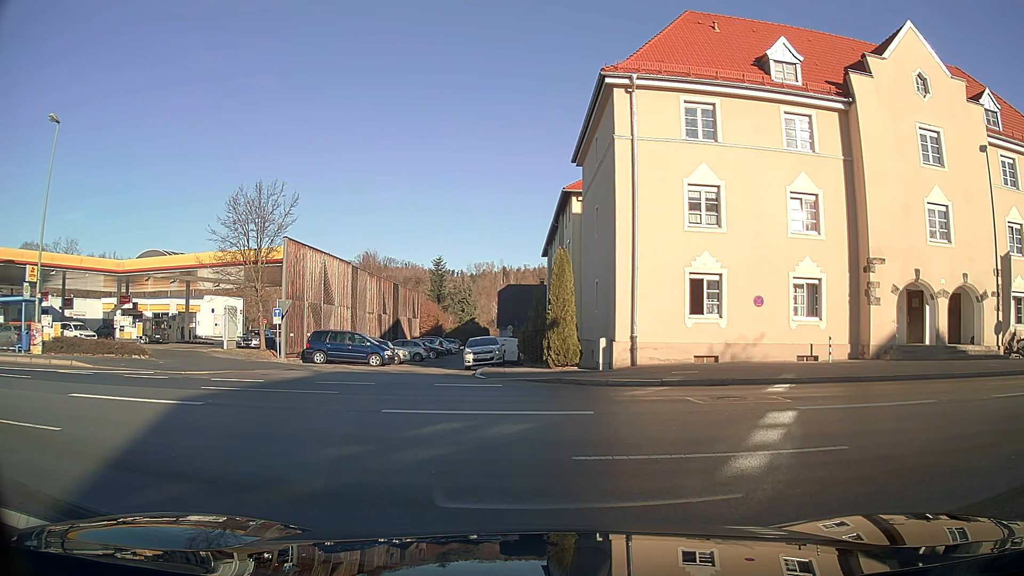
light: Day
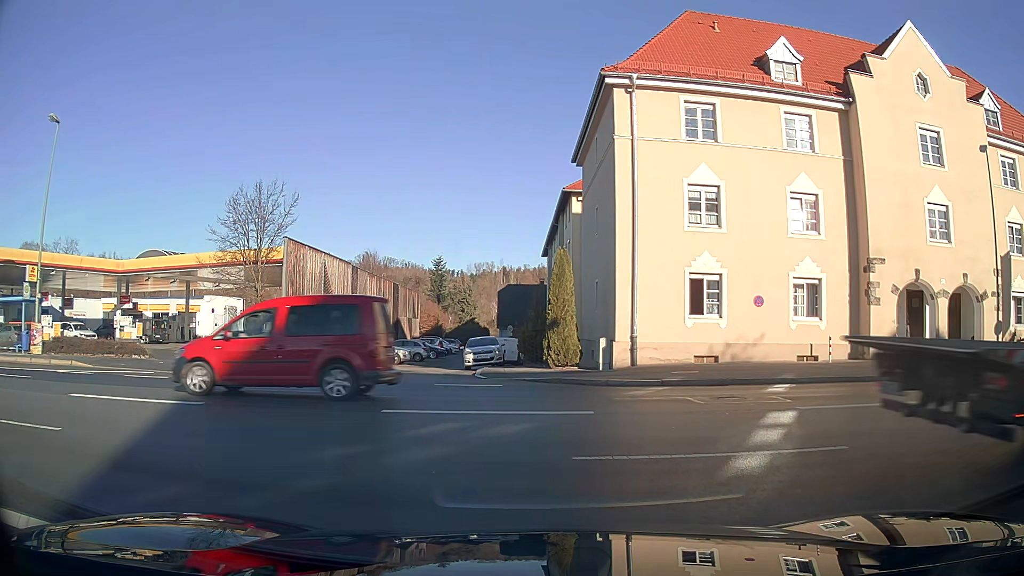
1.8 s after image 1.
(0.0, 0.0) m; 0°
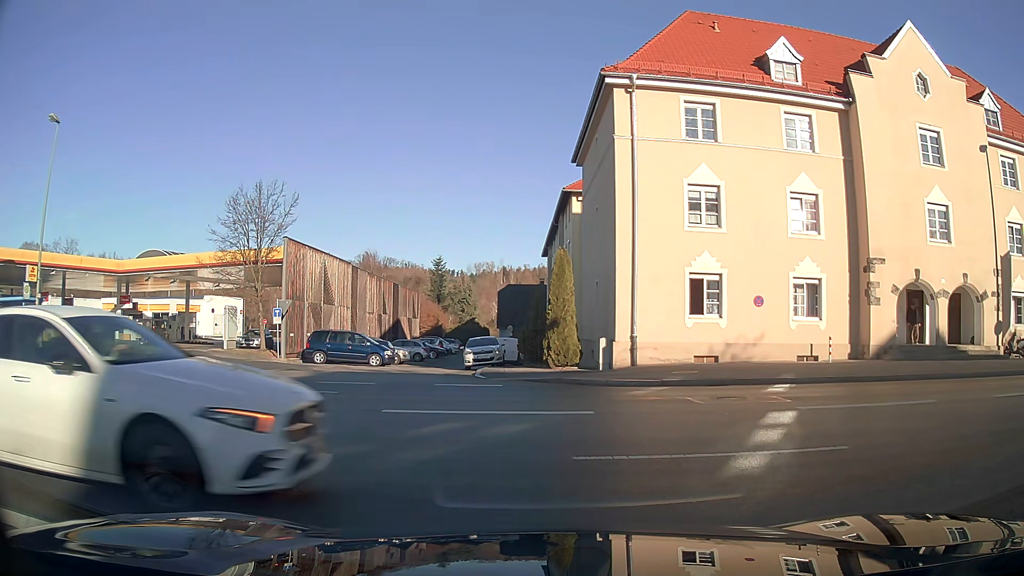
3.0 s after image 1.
(0.0, 0.0) m; 0°
